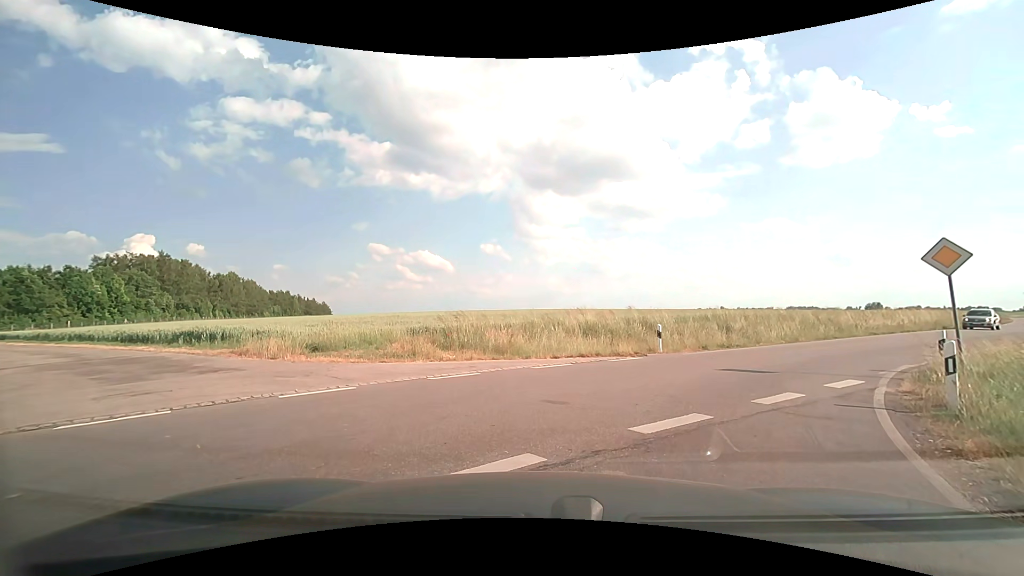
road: unclassified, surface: asphalt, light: Day
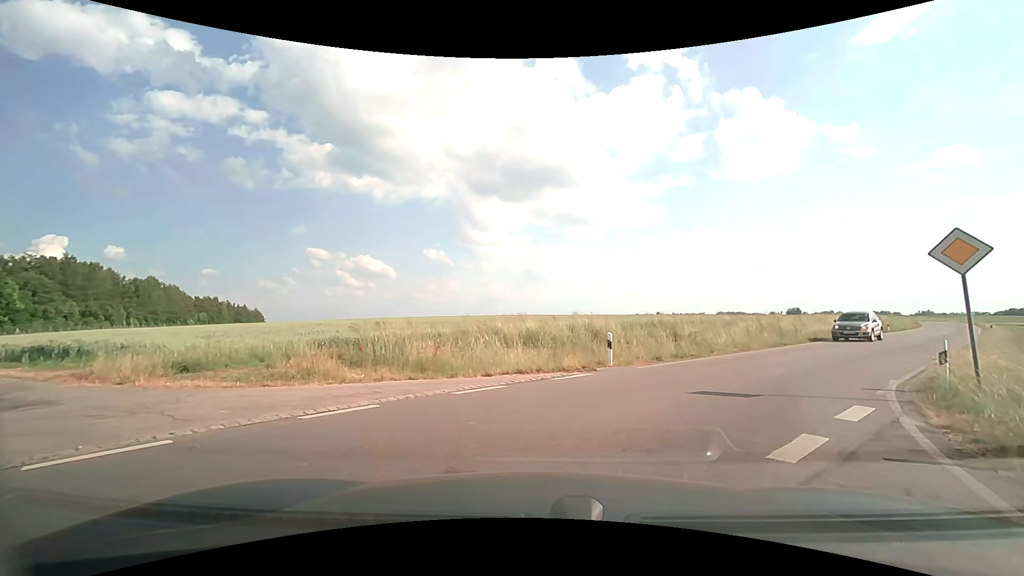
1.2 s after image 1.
(+0.2, +3.0) m; +6°
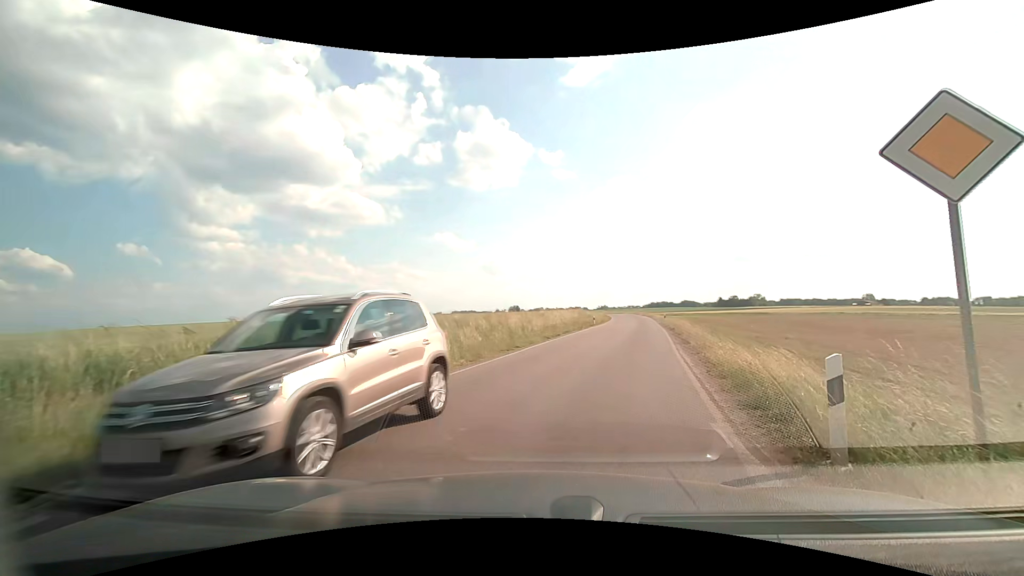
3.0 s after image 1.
(+2.0, +7.6) m; +28°
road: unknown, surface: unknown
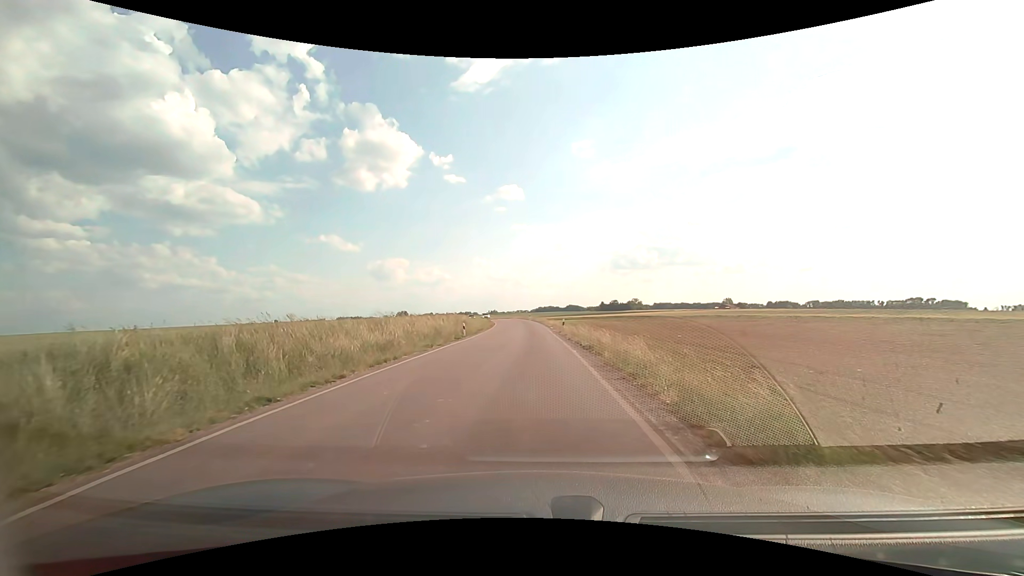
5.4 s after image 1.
(+3.2, +17.3) m; +14°
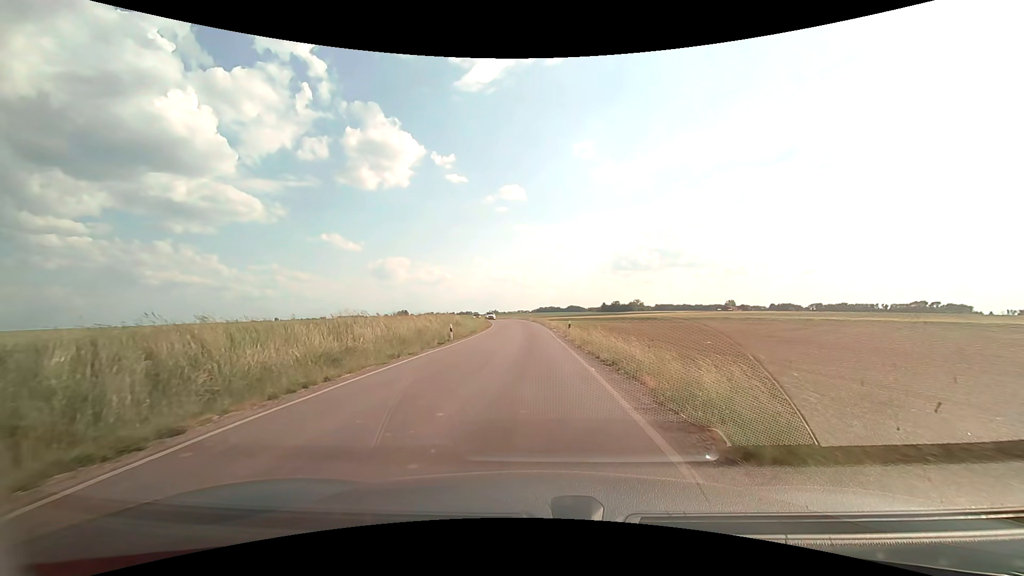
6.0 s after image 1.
(0.0, +5.7) m; 0°
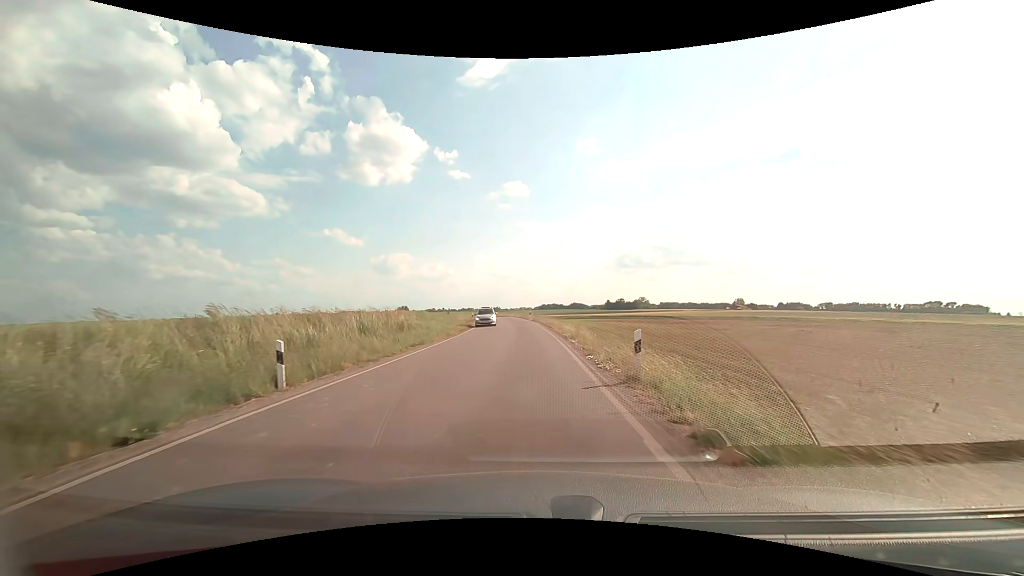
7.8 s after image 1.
(0.0, +20.1) m; 0°
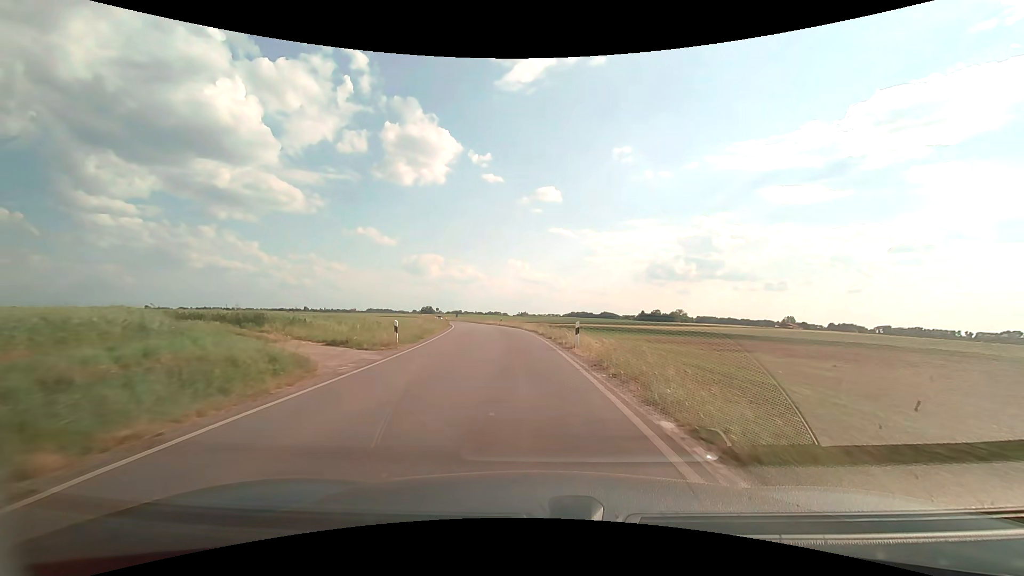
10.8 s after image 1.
(-1.2, +40.7) m; -3°
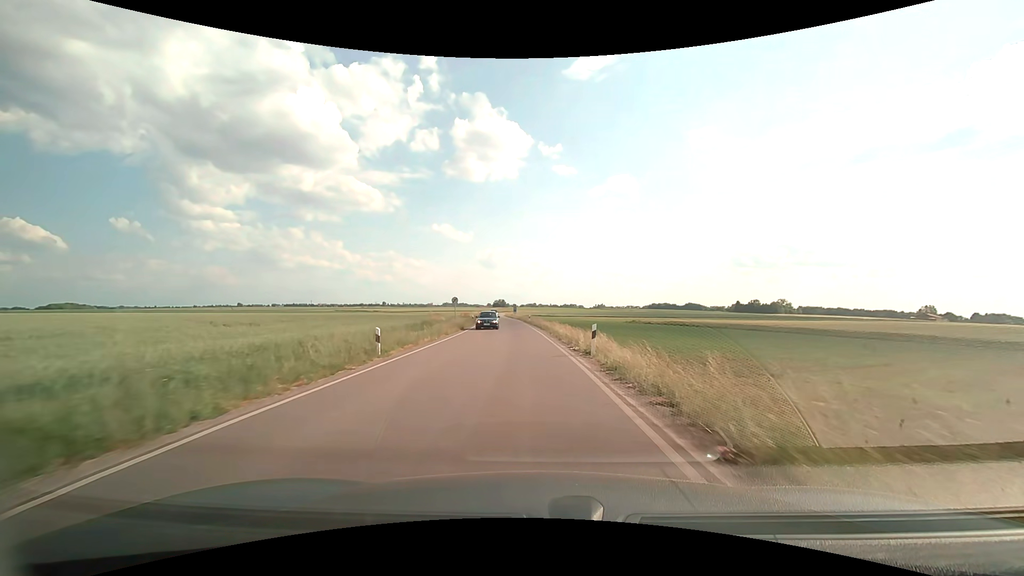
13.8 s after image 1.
(-3.4, +46.2) m; -8°
(0, +10) (0, +20) (-1, +30) (-1, +40) (-2, +50) (-3, +60) (-4, +70) (-5, +80) (-6, +90) (-7, +100) m
